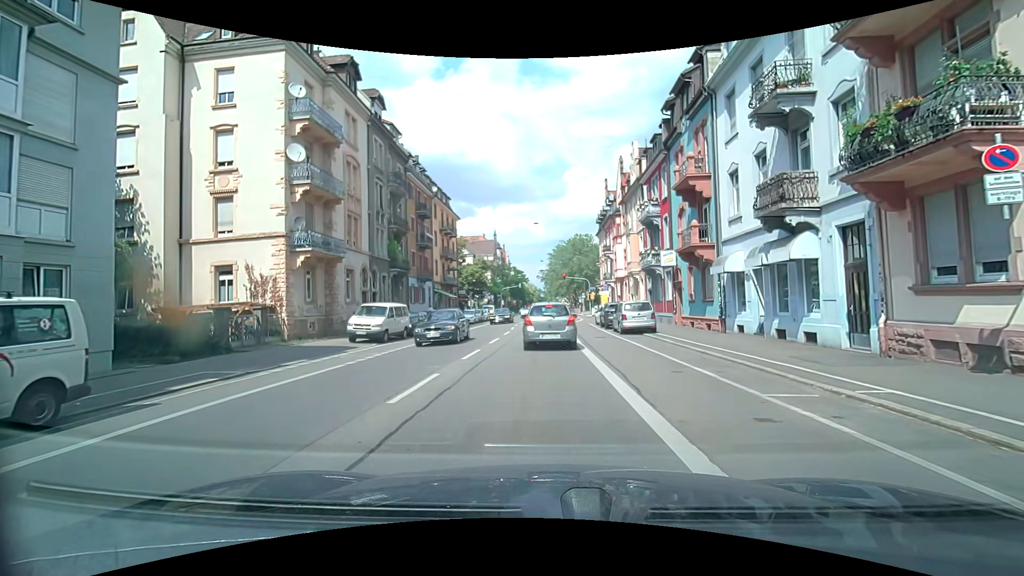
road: secondary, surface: asphalt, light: Day
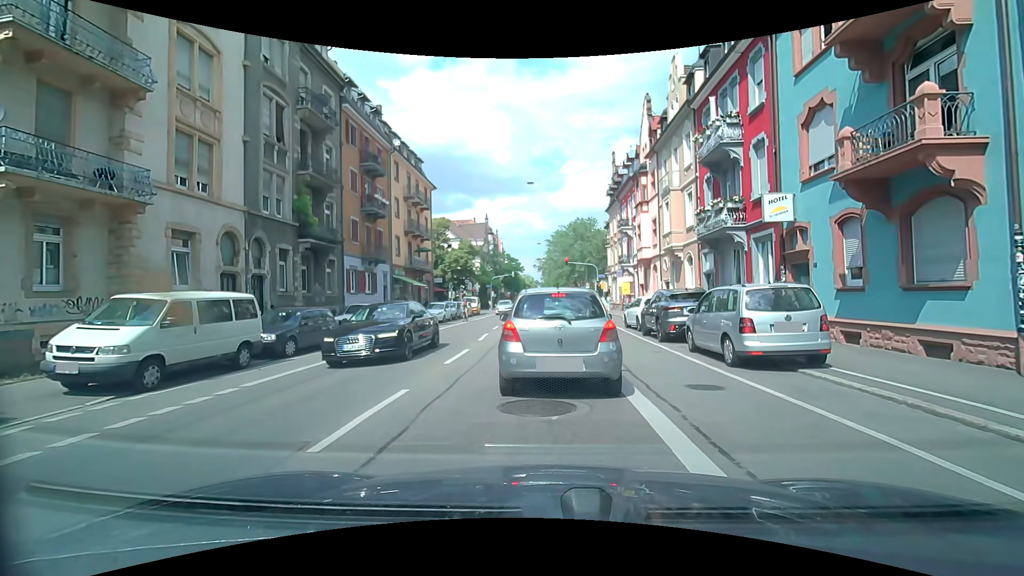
(-0.1, +14.3) m; +1°
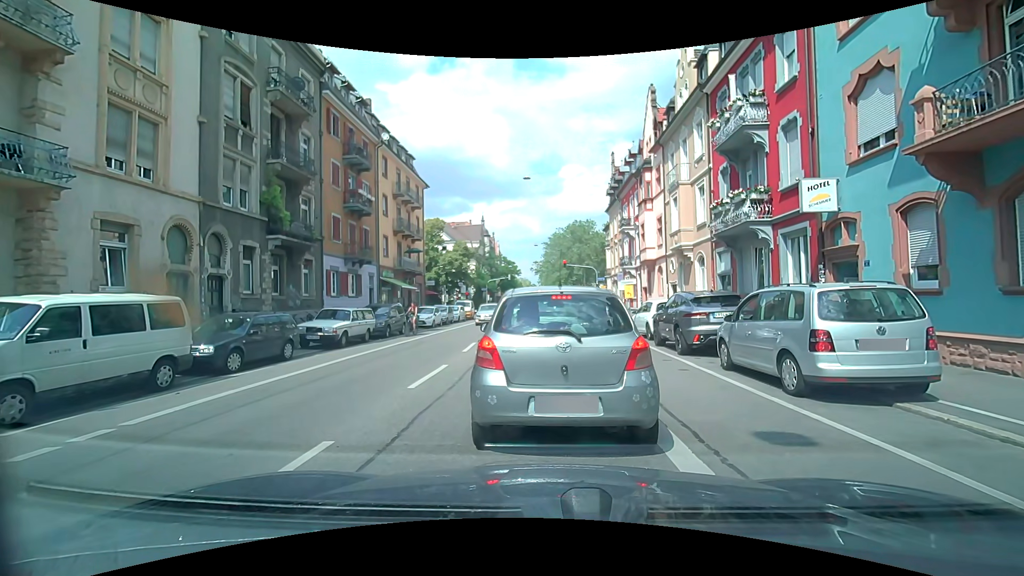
(0.0, +2.4) m; -1°
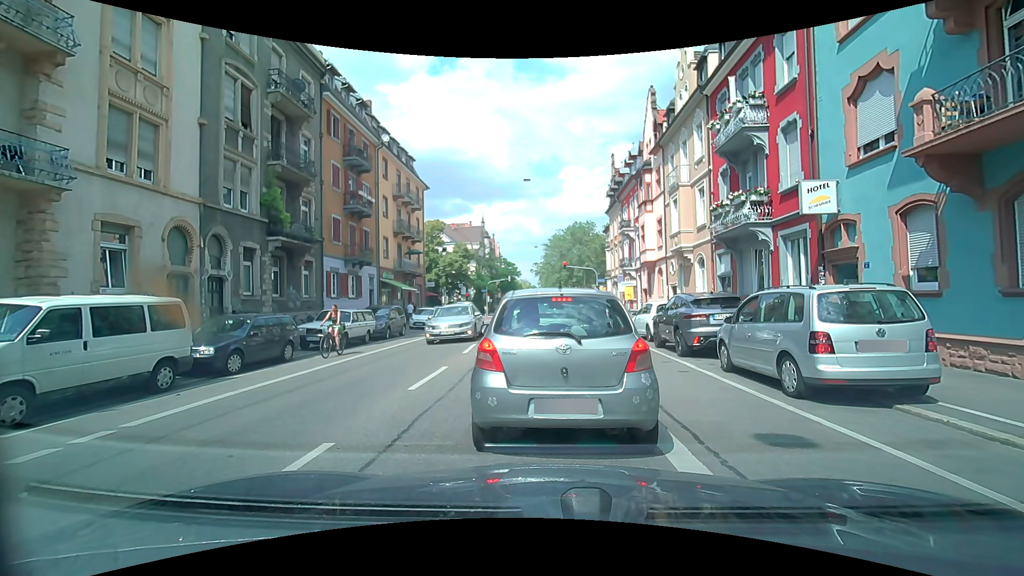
(0.0, +0.1) m; 0°
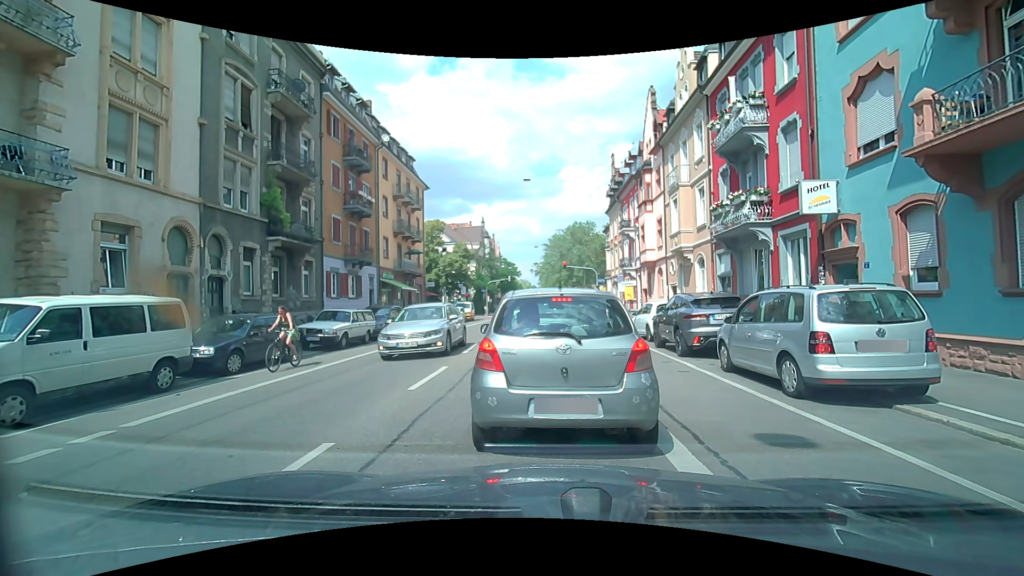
(0.0, 0.0) m; 0°
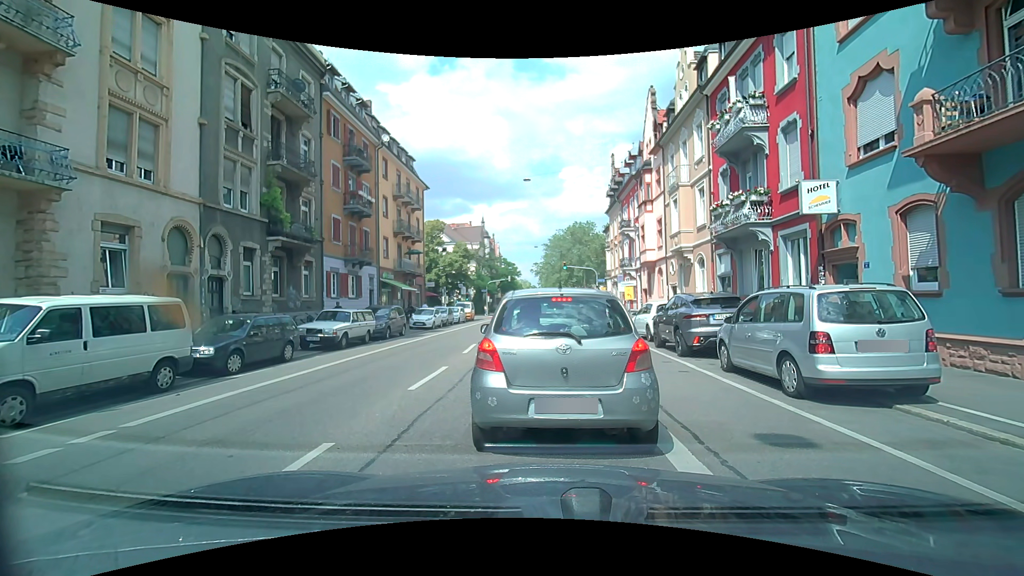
(0.0, 0.0) m; 0°
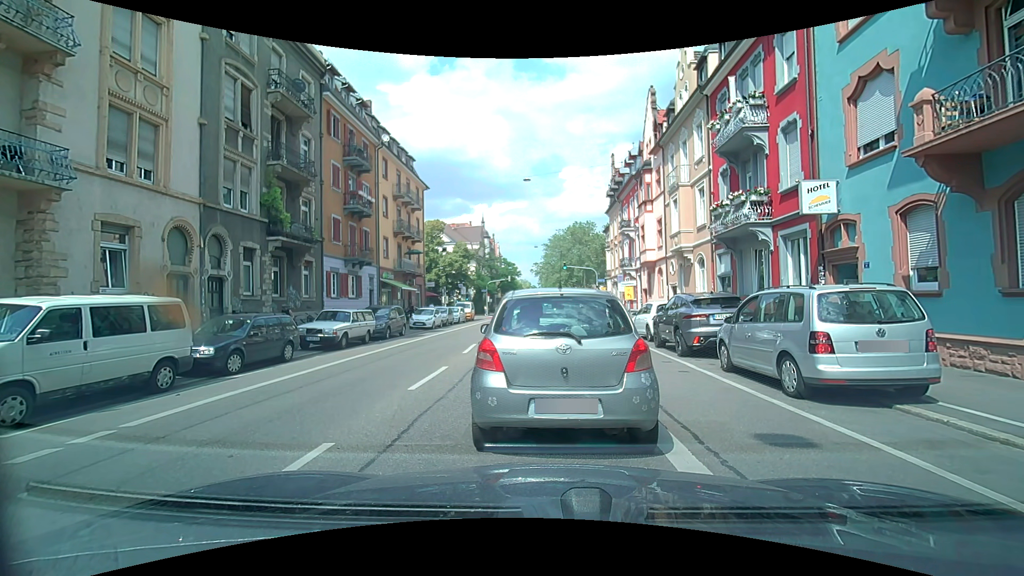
(0.0, 0.0) m; 0°
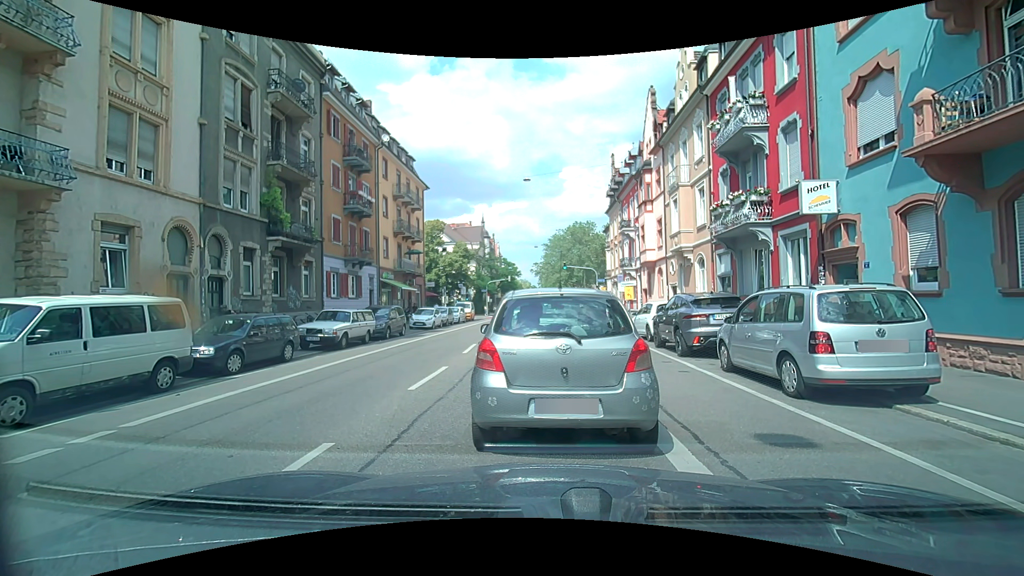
(0.0, 0.0) m; 0°
(0, +10) (0, +20) (+1, +30) (+2, +40) (+2, +50) (+2, +60) (+2, +70) (+2, +80) (+2, +90) (+2, +100) m
